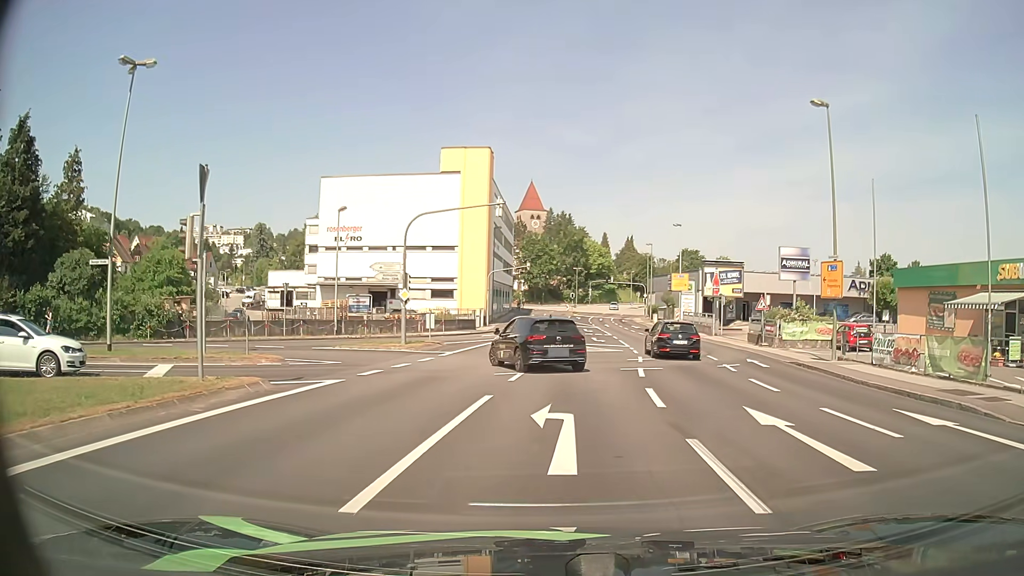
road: tertiary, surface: asphalt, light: Day
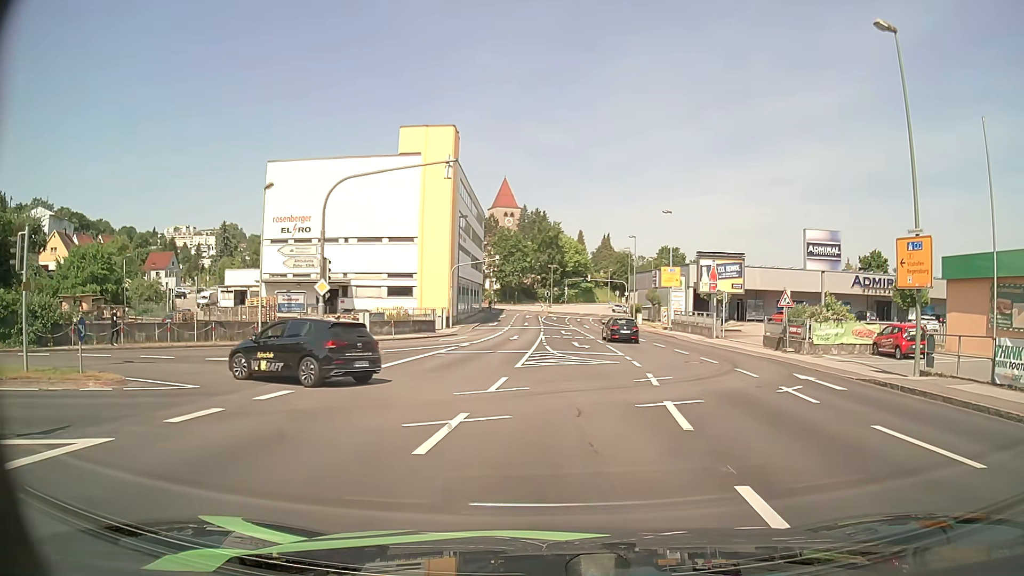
(+0.1, +8.1) m; +2°
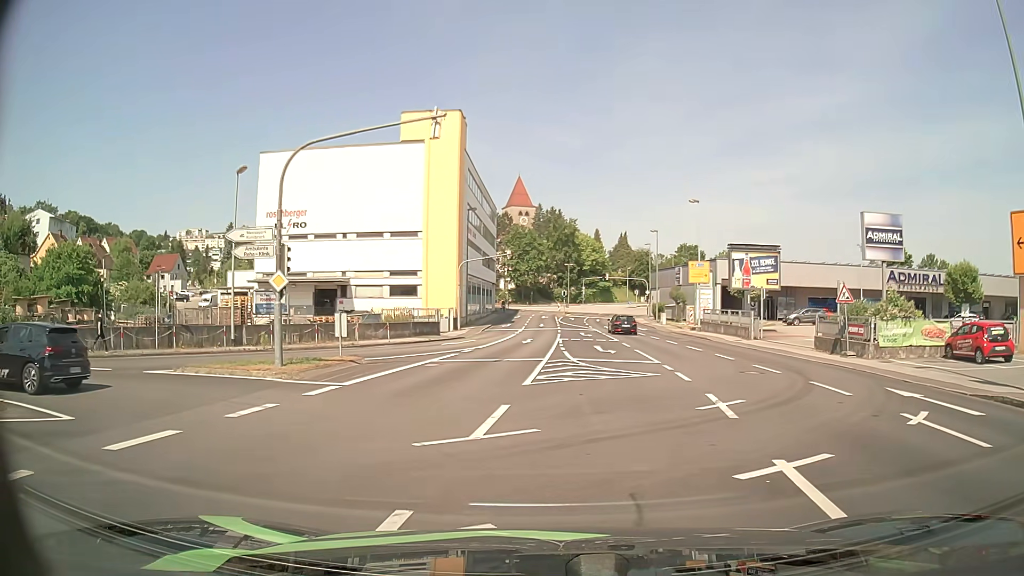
(0.0, +5.1) m; -1°
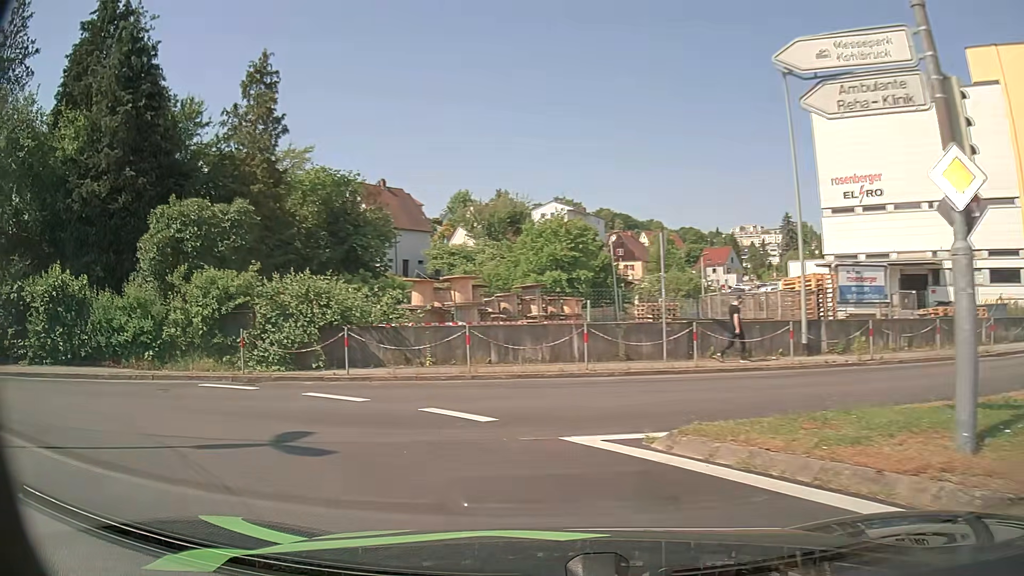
(-4.5, +11.8) m; -46°
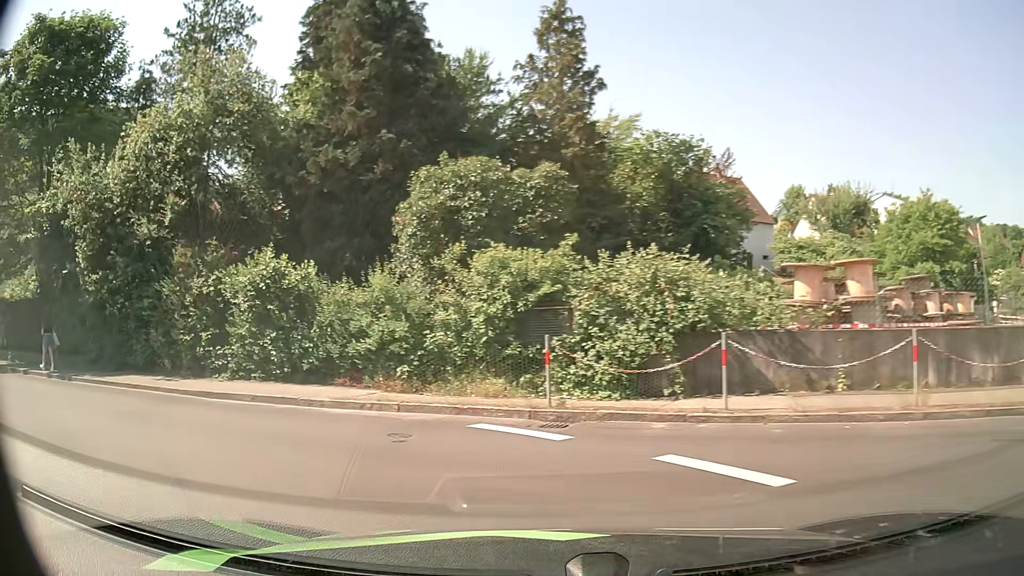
(-1.5, +5.6) m; -29°
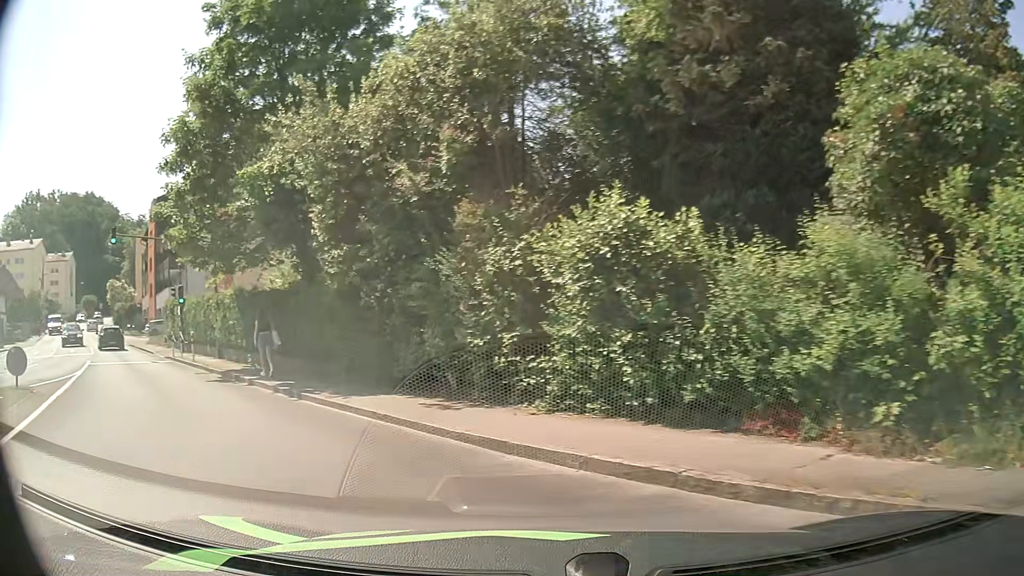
(-1.6, +5.8) m; -30°
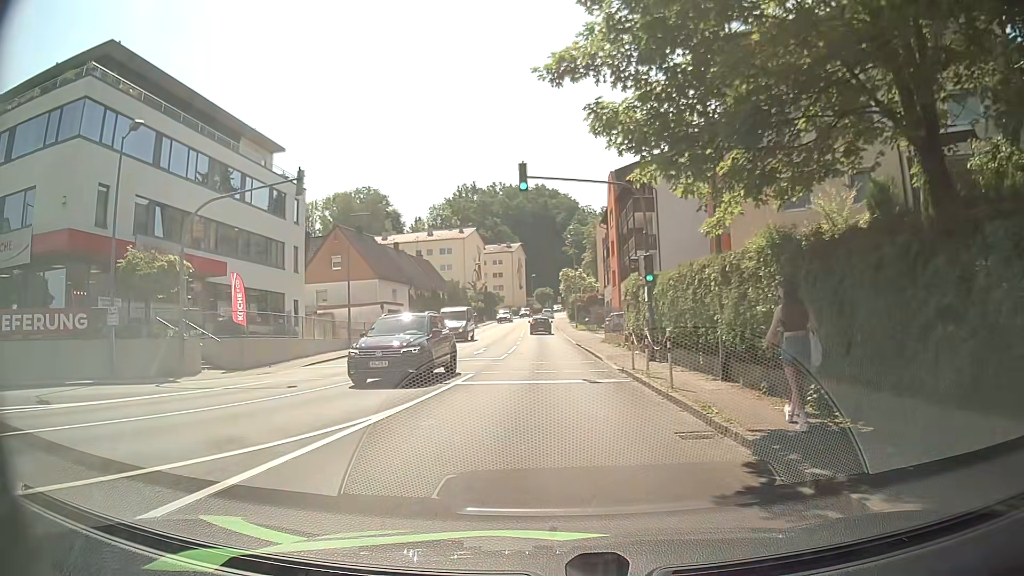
(-5.4, +11.2) m; -42°
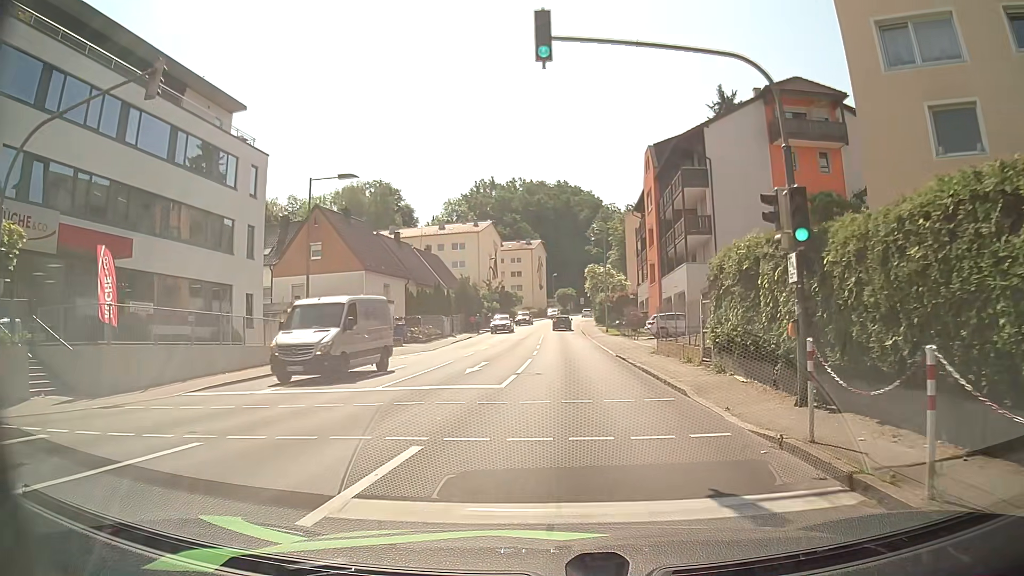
(-0.4, +10.5) m; -2°
(0, +10) (0, +20) (0, +30) (+1, +40) (+1, +50) (+1, +60) (+1, +70) (+1, +80) (+2, +90) (+3, +100) m
